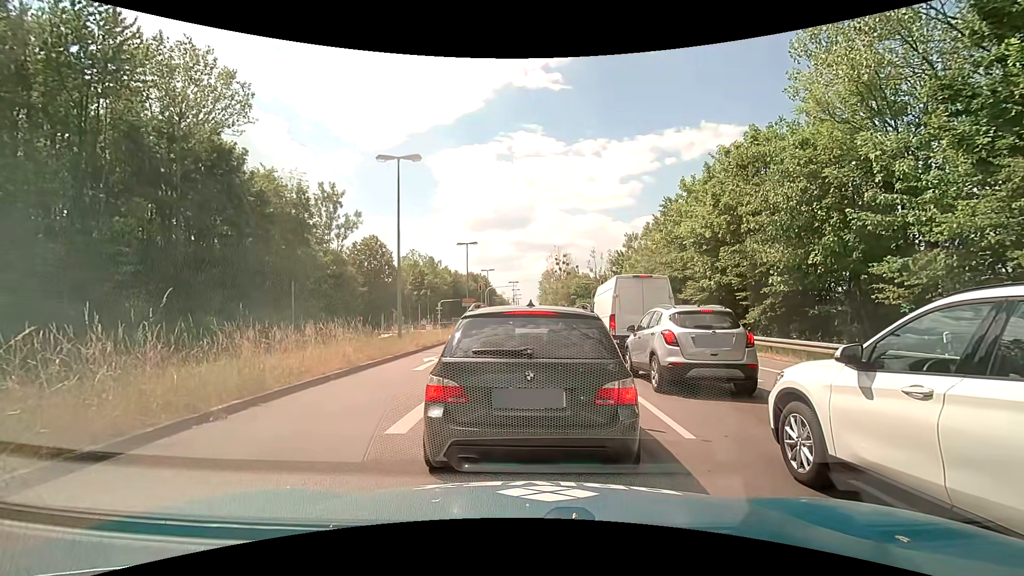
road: primary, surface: asphalt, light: Day
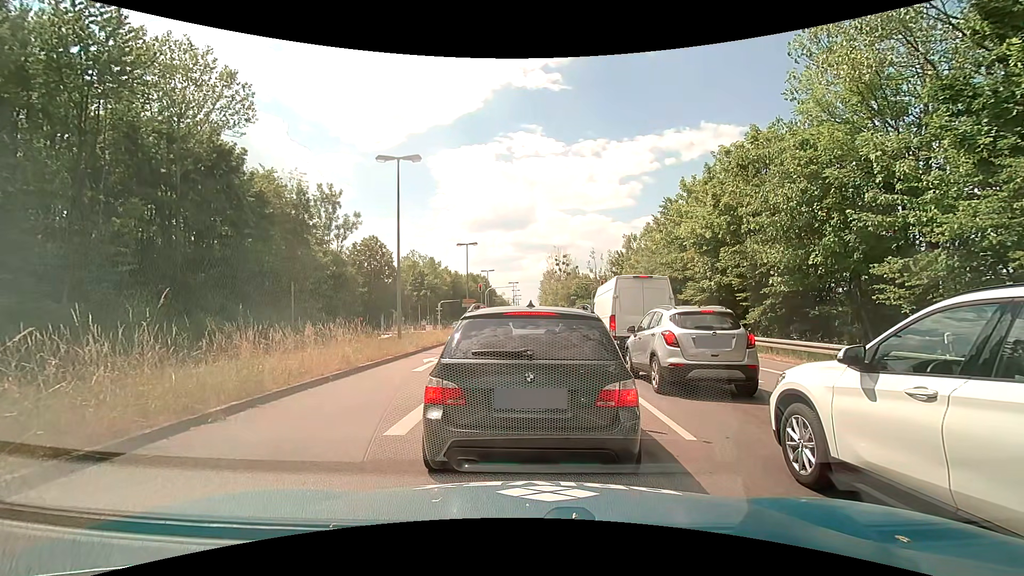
(0.0, +0.1) m; 0°
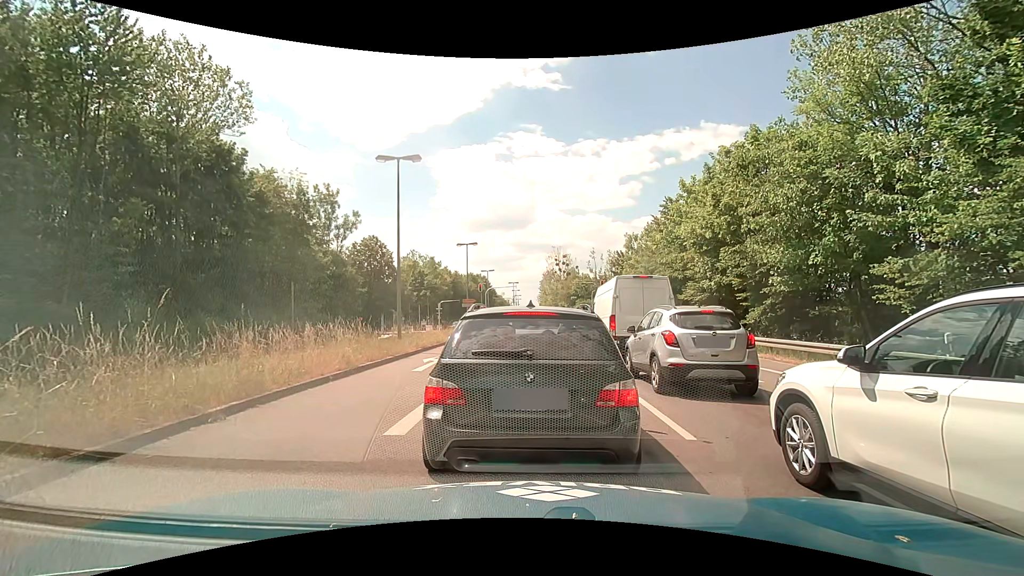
(0.0, 0.0) m; 0°
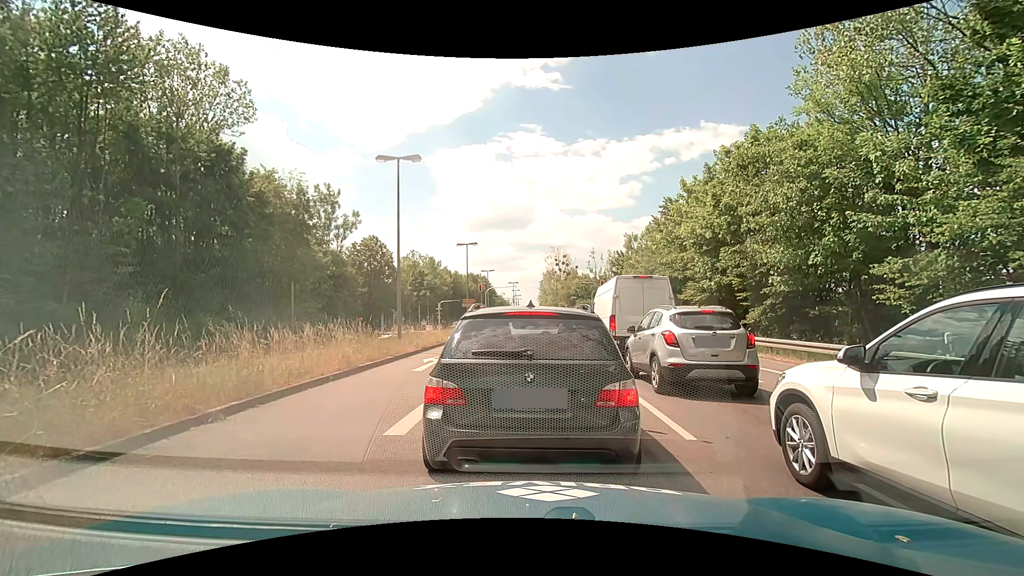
(0.0, 0.0) m; 0°
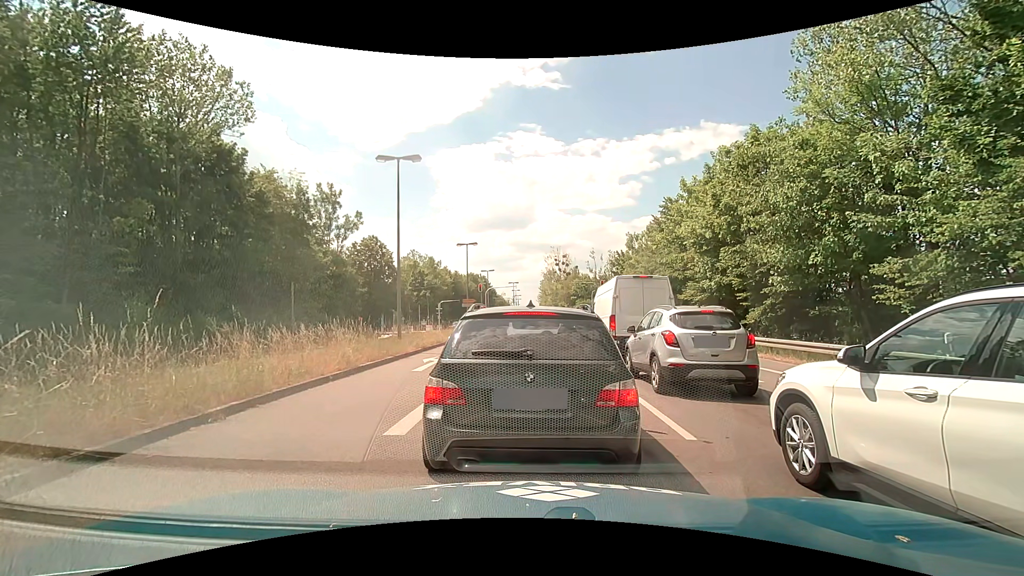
(0.0, 0.0) m; 0°
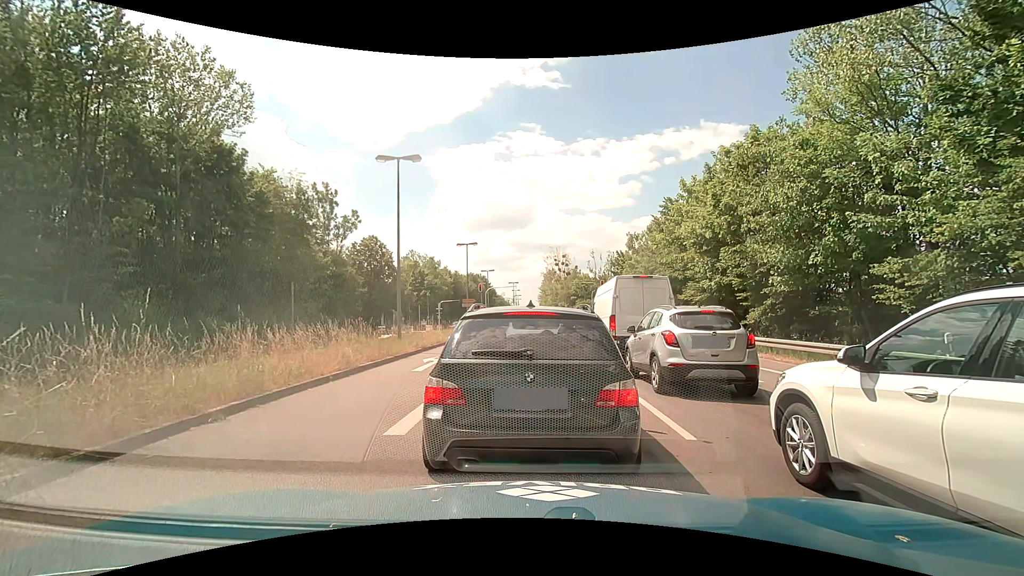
(0.0, 0.0) m; 0°
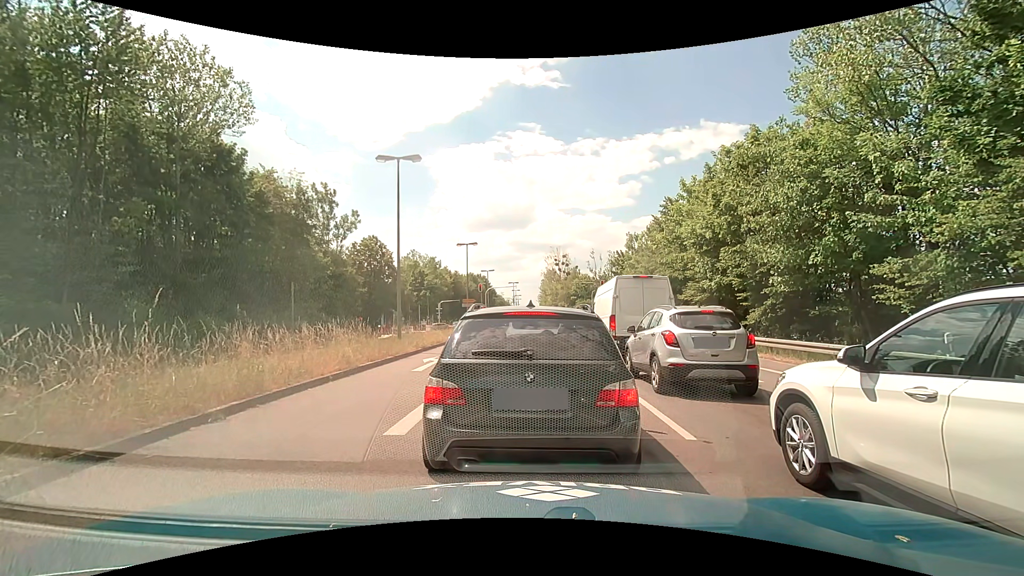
(0.0, 0.0) m; 0°
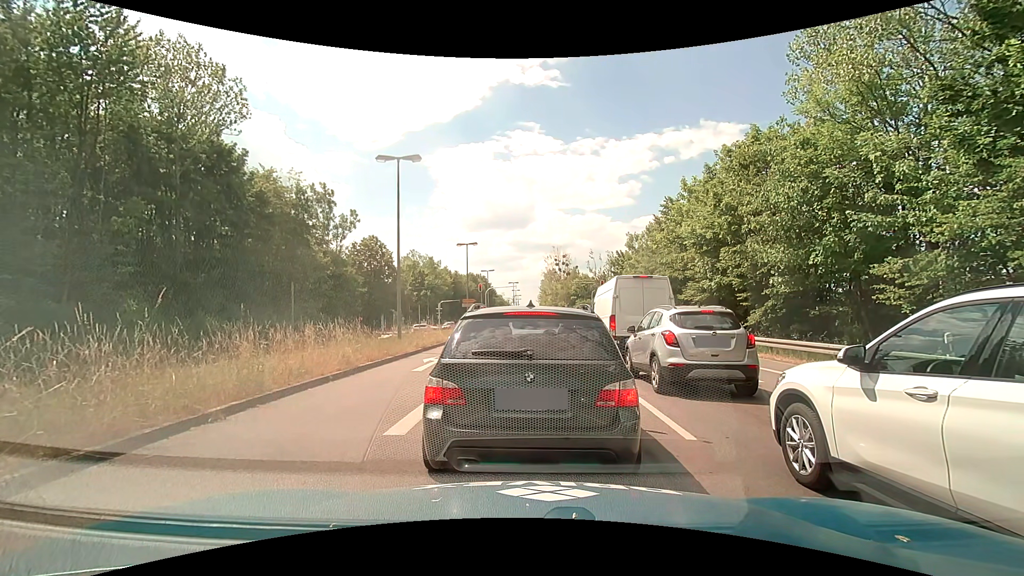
(0.0, 0.0) m; 0°
(0, +10) (-1, +20) (-1, +30) (-2, +40) (-2, +50) (-3, +60) (-3, +70) (-4, +80) (-4, +90) (-5, +100) m
